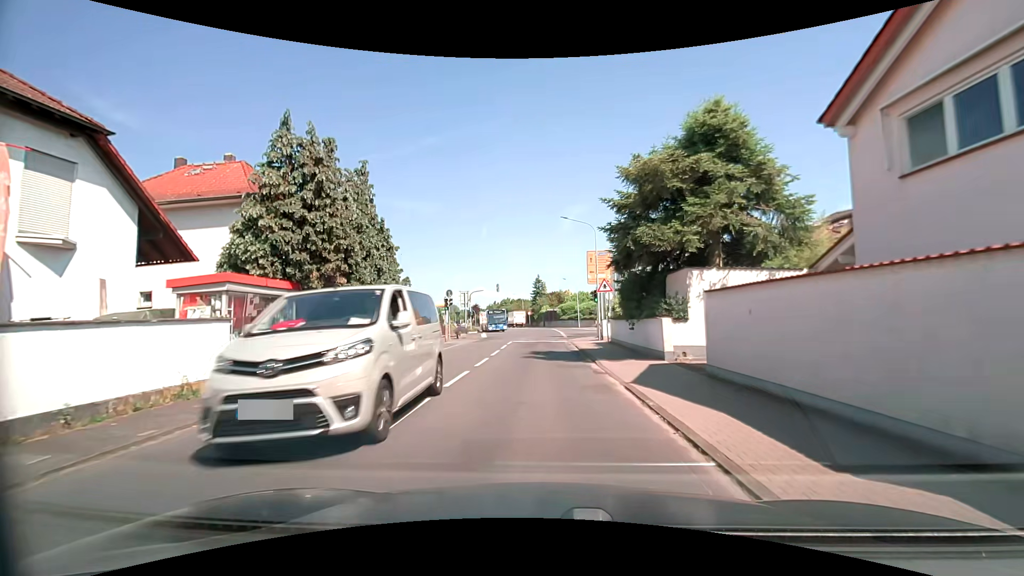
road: tertiary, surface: asphalt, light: Day
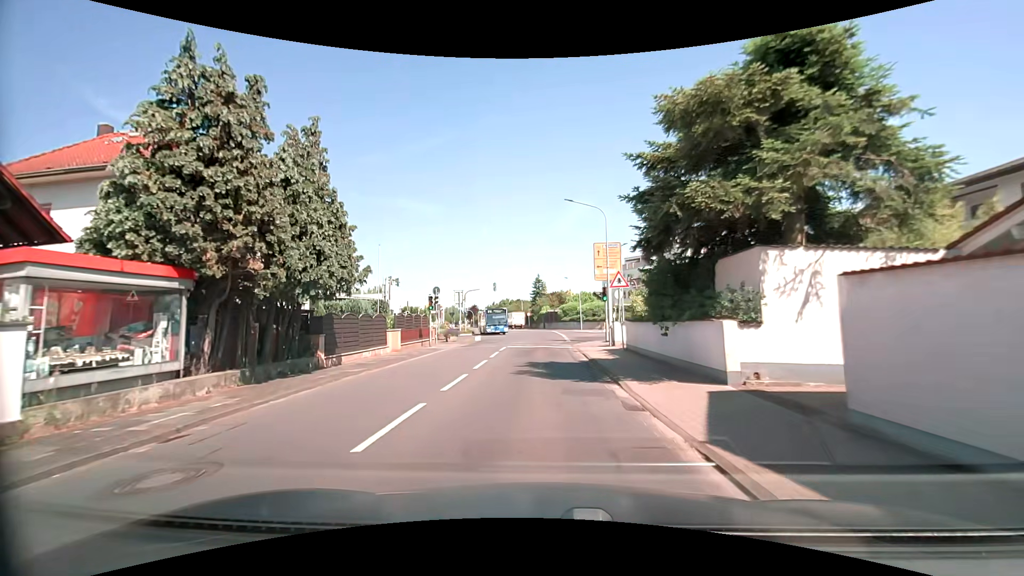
(0.0, +4.9) m; +1°
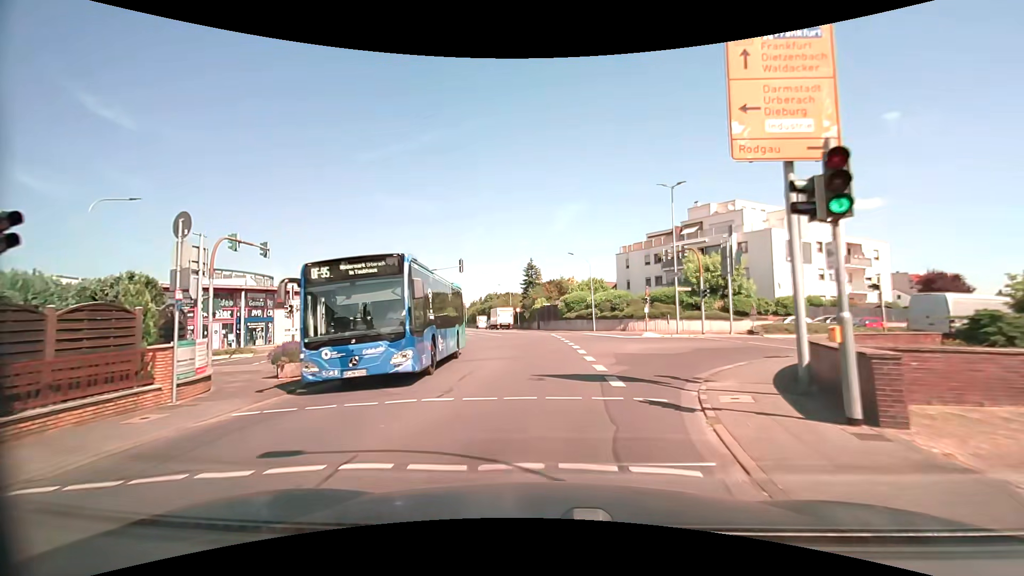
(-0.1, +24.5) m; +1°
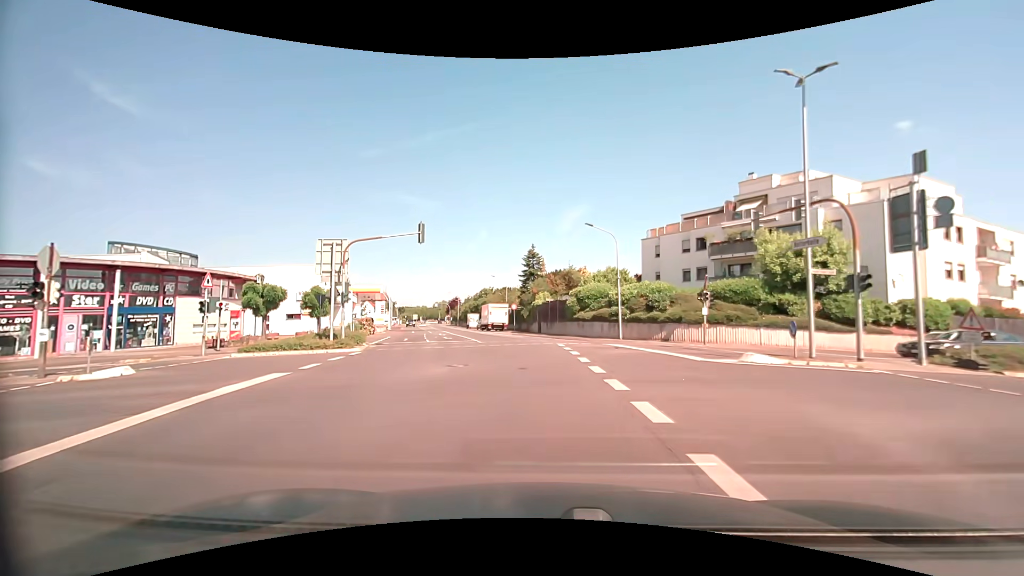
(-0.2, +15.7) m; -1°
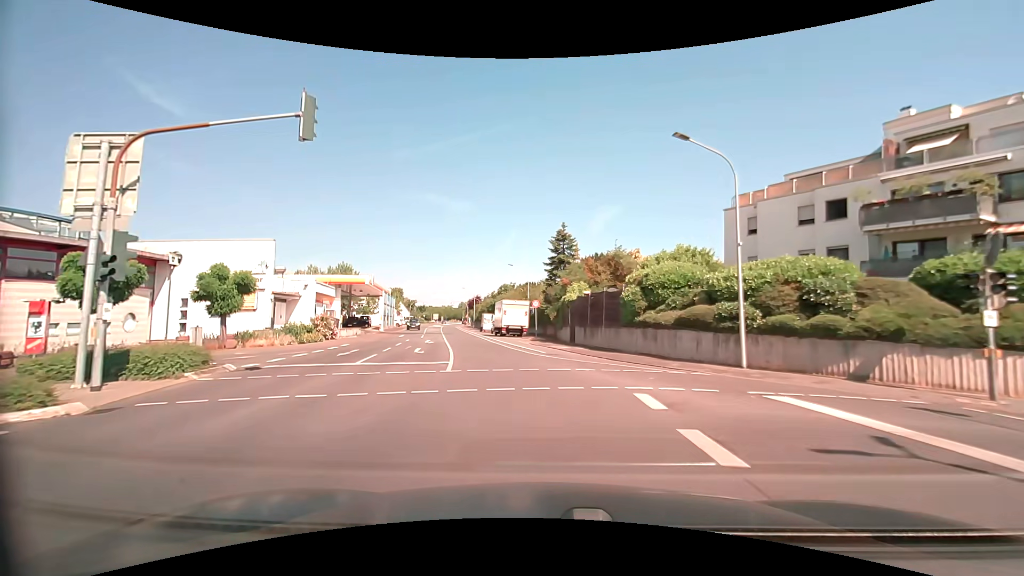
(-0.3, +16.6) m; -3°
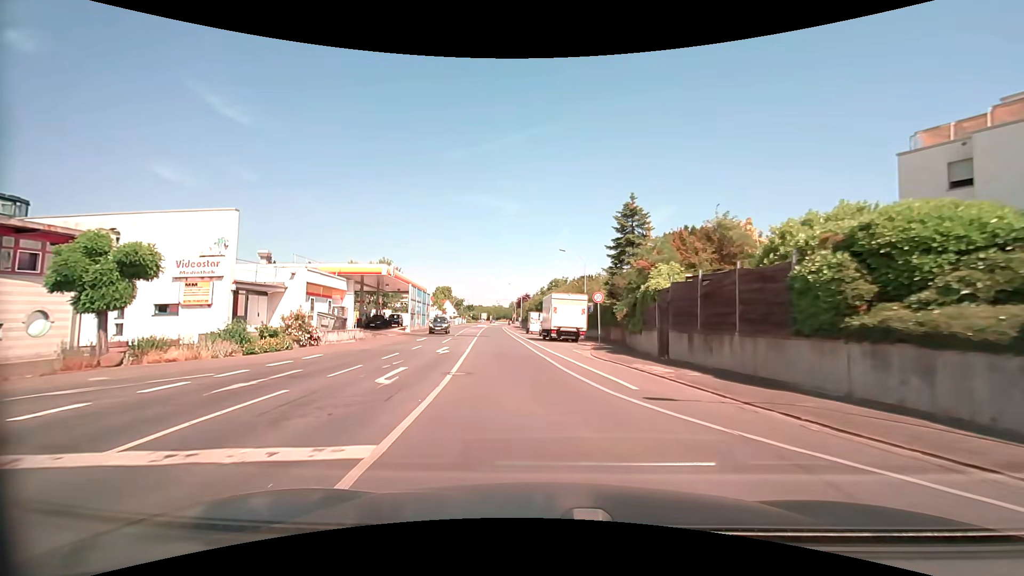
(-0.6, +11.5) m; -6°
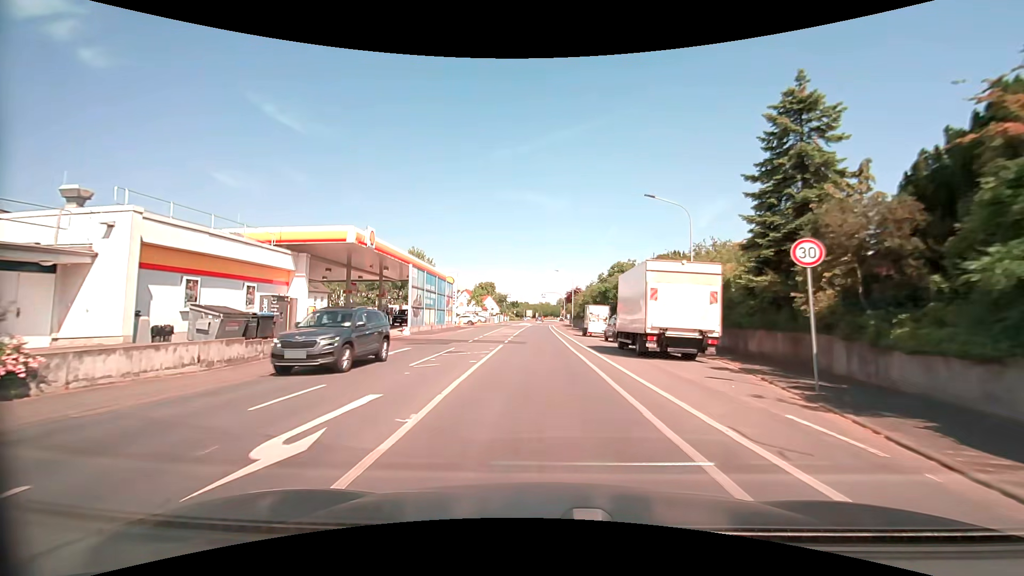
(-1.2, +18.1) m; -6°
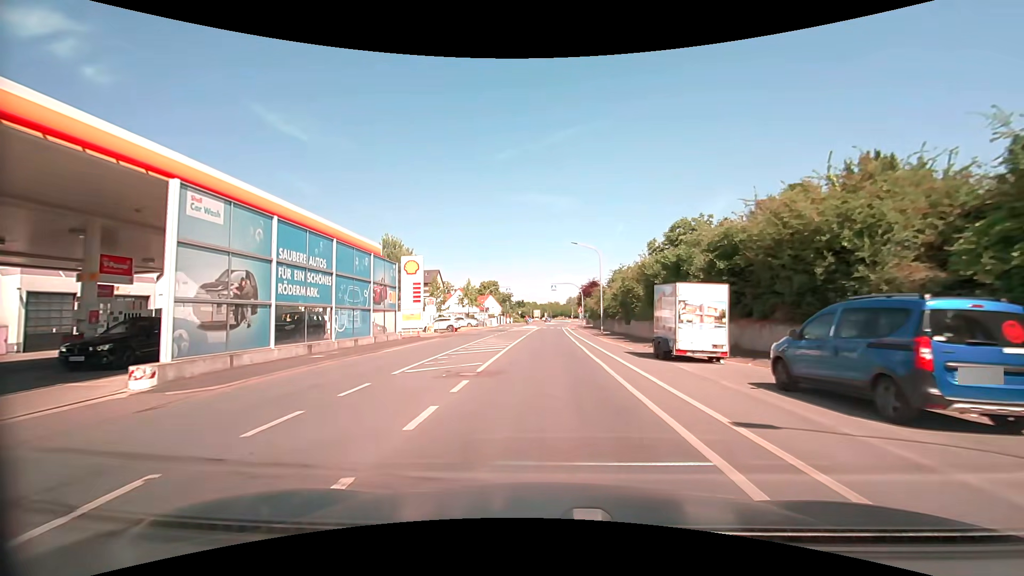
(-0.3, +24.2) m; -1°
(0, +10) (0, +20) (0, +30) (0, +40) (+1, +50) (+1, +60) (+1, +70) (+1, +80) (+2, +90) (+2, +100) m
